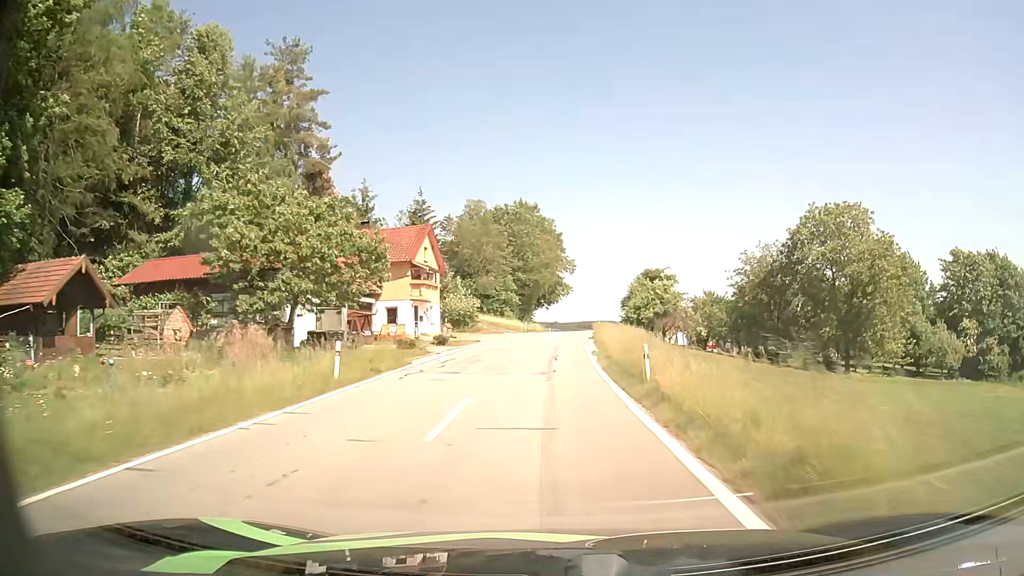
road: tertiary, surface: asphalt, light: Day
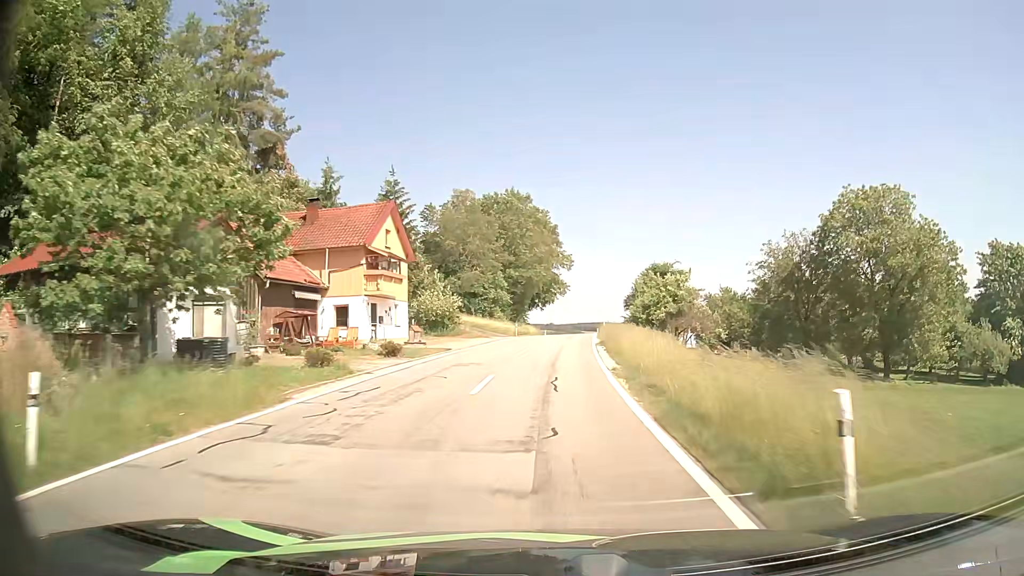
(0.0, +10.0) m; +1°
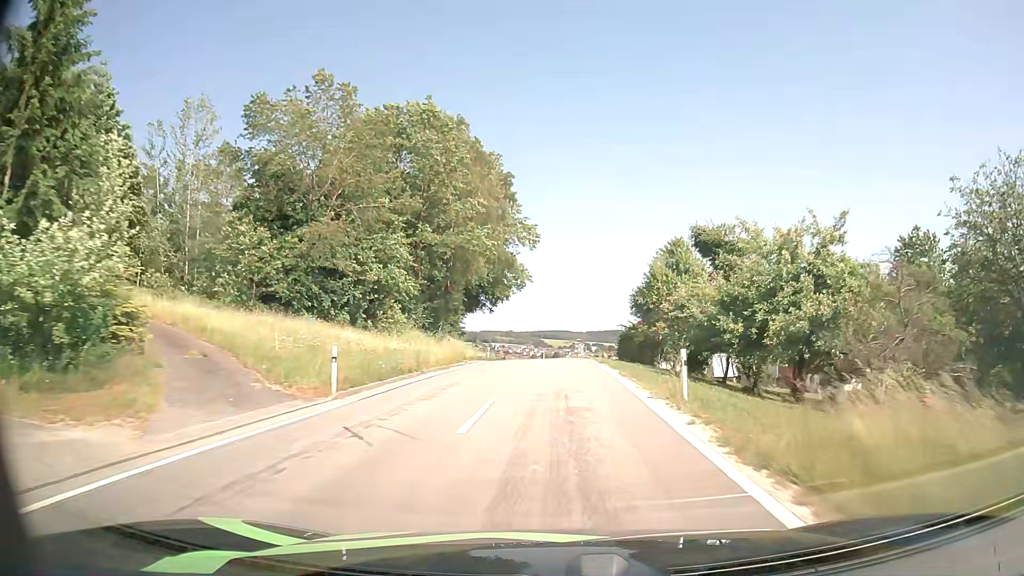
(+0.7, +39.3) m; +3°
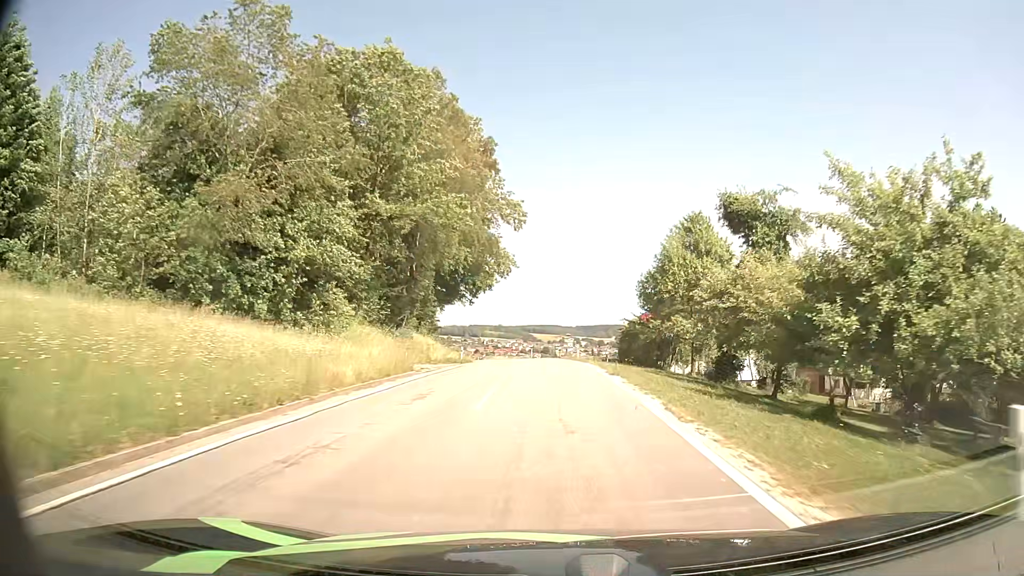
(+0.1, +9.6) m; +1°
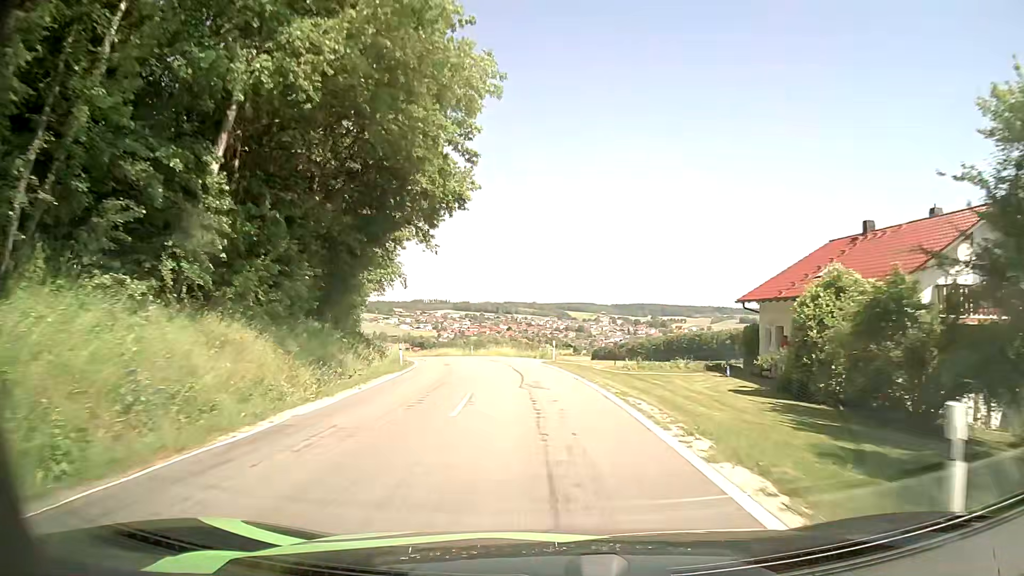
(-0.1, +36.7) m; -3°
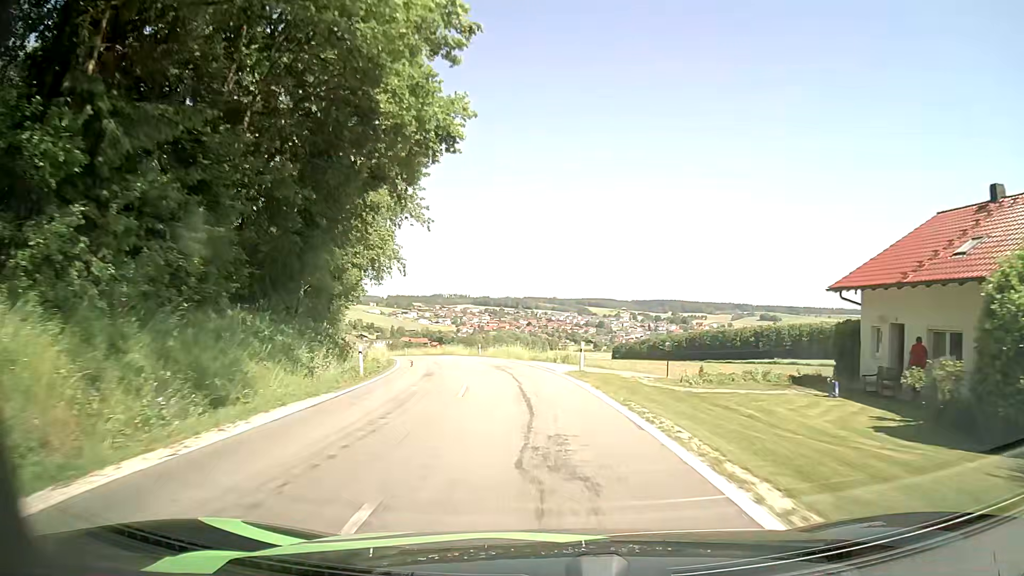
(-0.1, +9.2) m; -1°
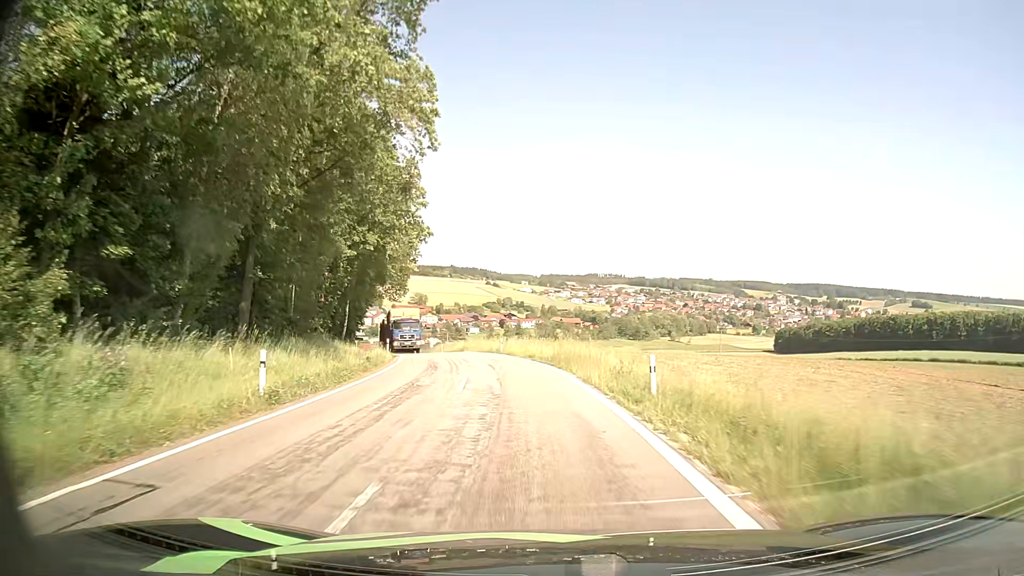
(-3.6, +35.5) m; -13°
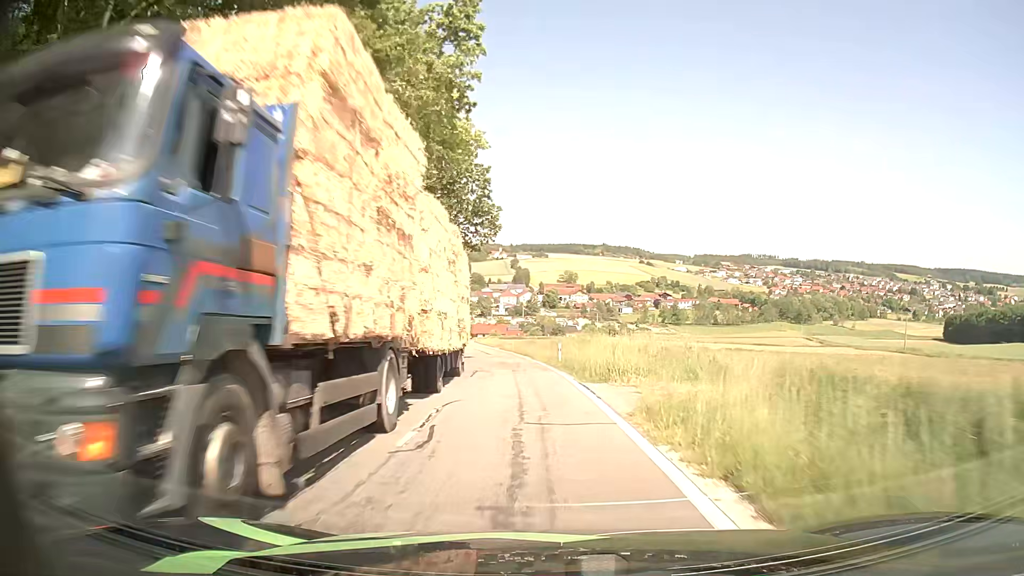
(-4.8, +42.2) m; -13°
(0, +10) (0, +20) (-1, +30) (-2, +40) (-3, +50) (-5, +60) (-6, +70) (-7, +80) (-9, +89) (-11, +99) m
